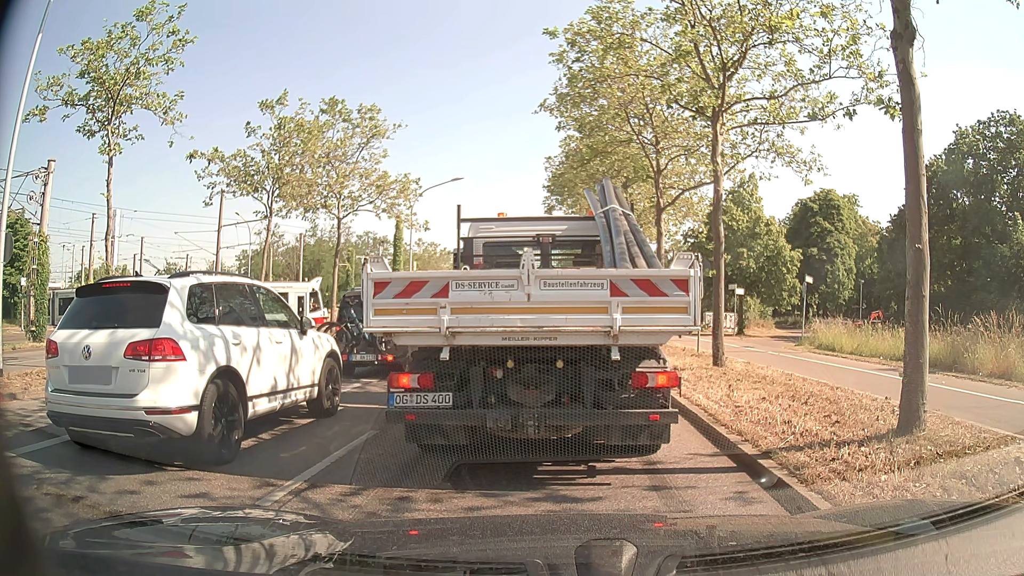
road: primary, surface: asphalt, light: Day
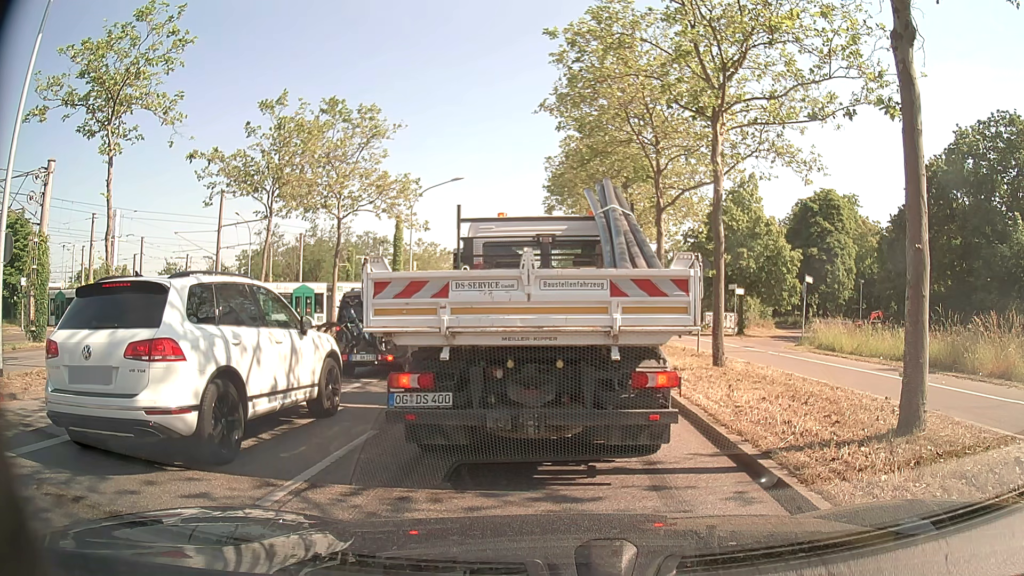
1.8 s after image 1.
(0.0, 0.0) m; 0°
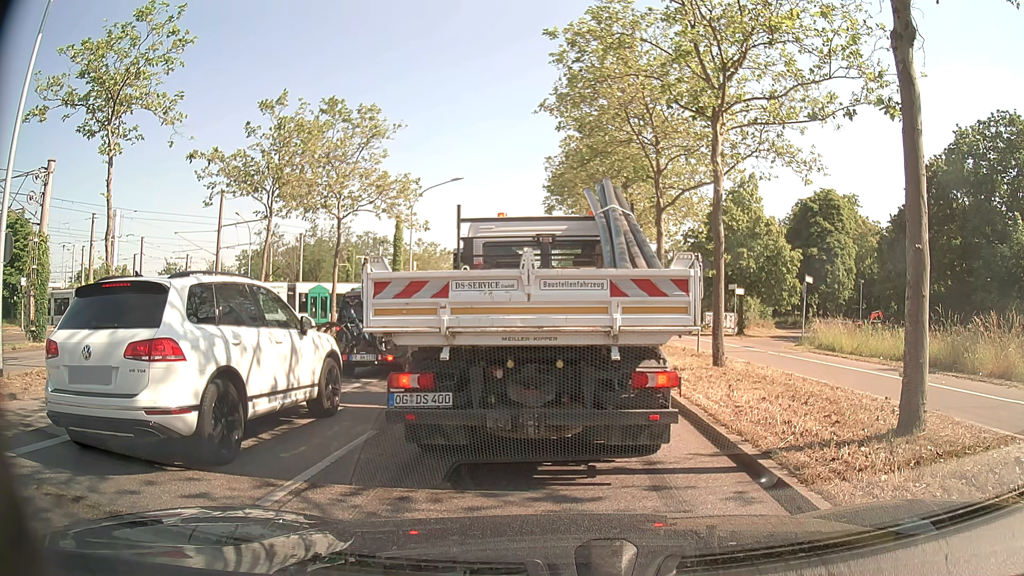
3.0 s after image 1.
(0.0, 0.0) m; 0°
